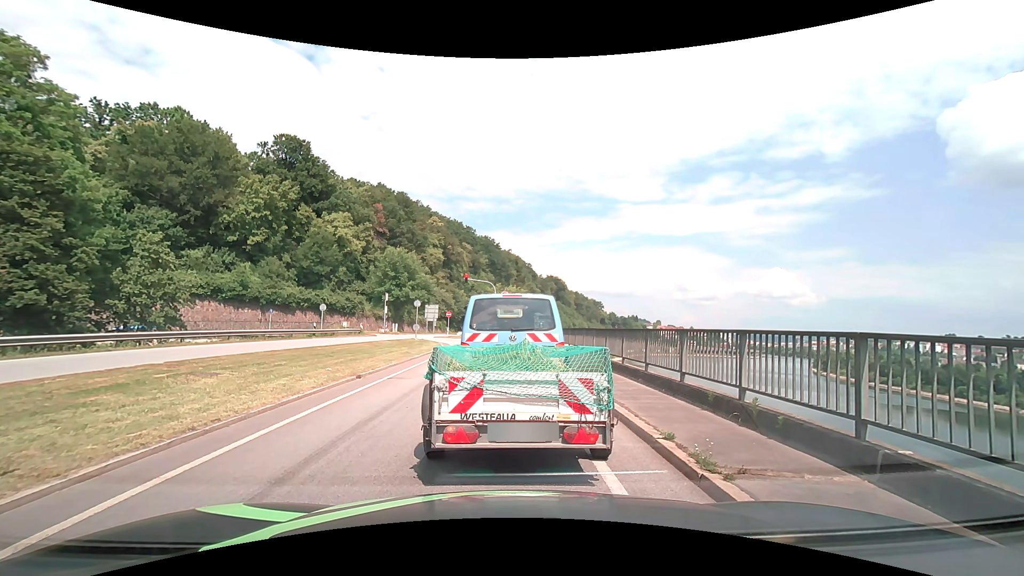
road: primary_link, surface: asphalt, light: Day
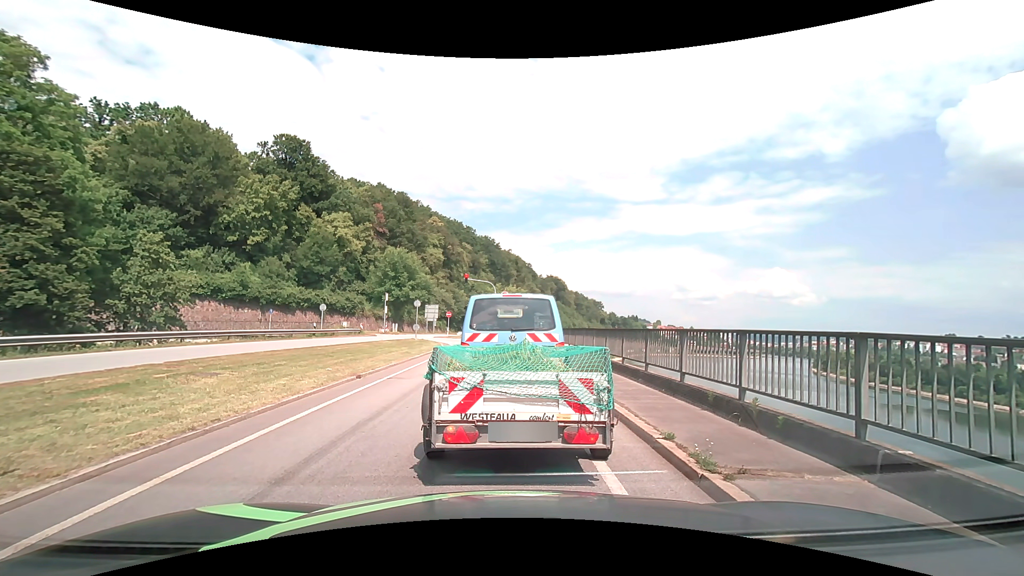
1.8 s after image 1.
(0.0, 0.0) m; 0°
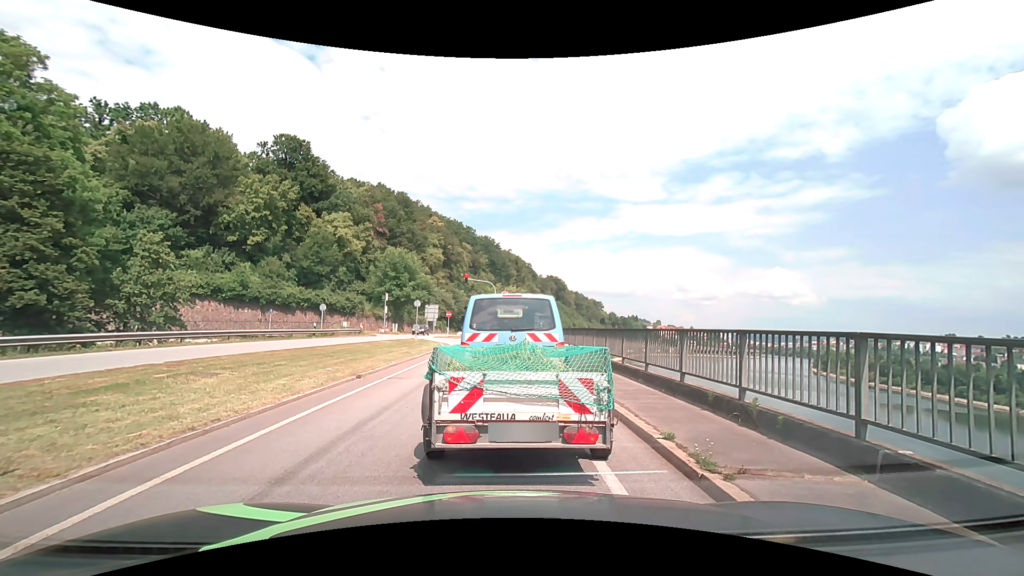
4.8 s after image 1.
(0.0, 0.0) m; 0°
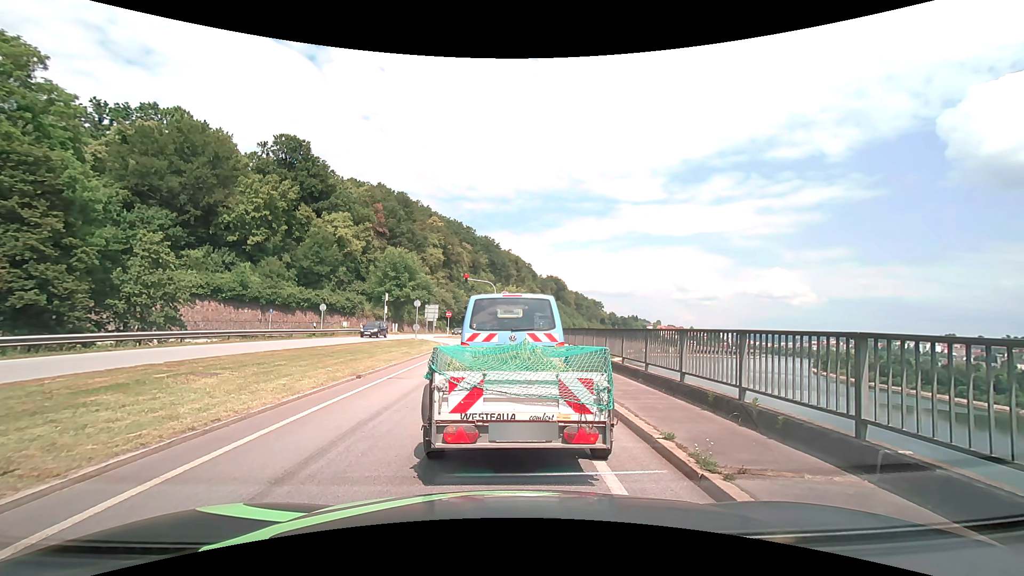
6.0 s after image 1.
(0.0, 0.0) m; 0°
